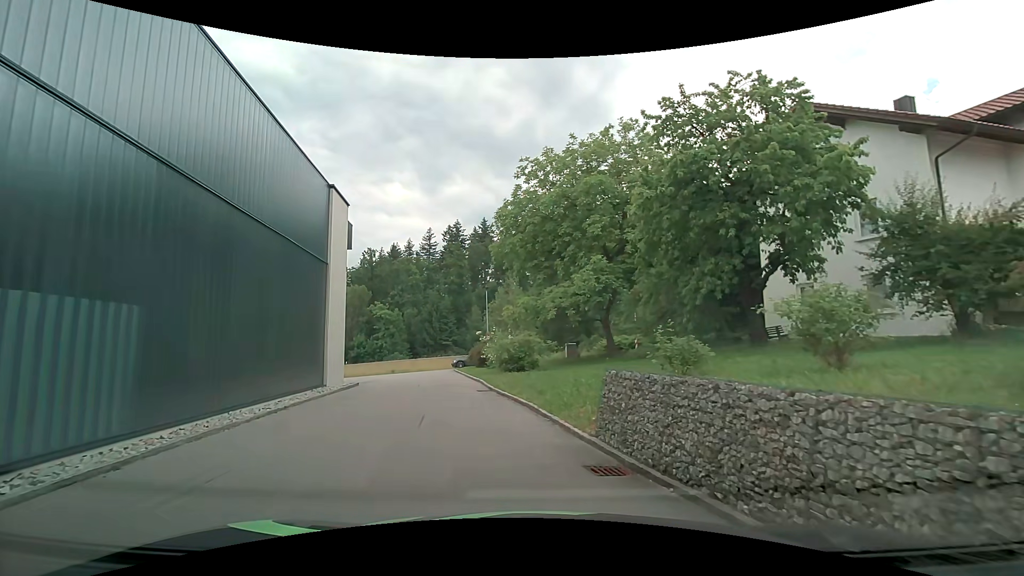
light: Day
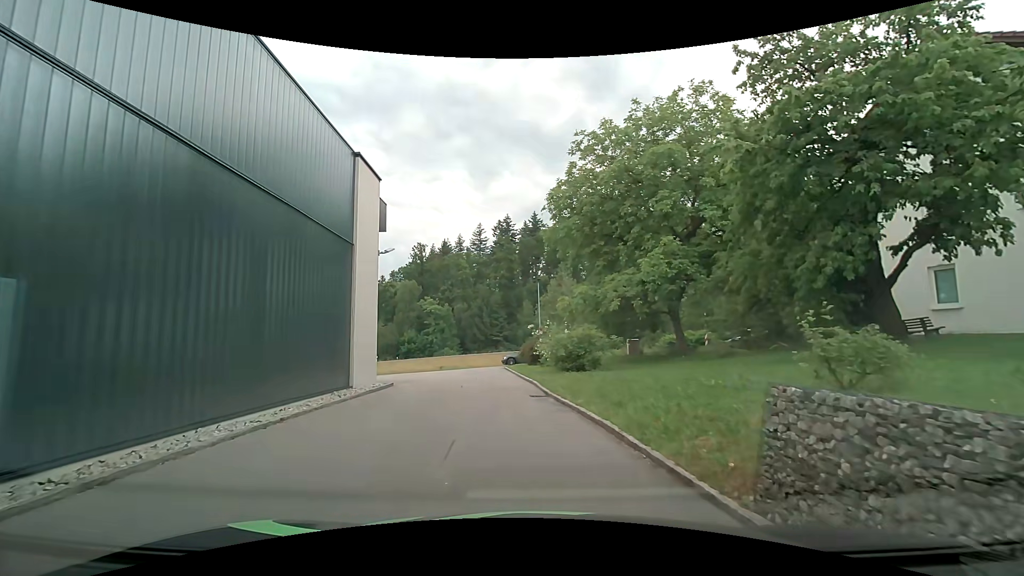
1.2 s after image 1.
(-0.1, +3.3) m; -4°
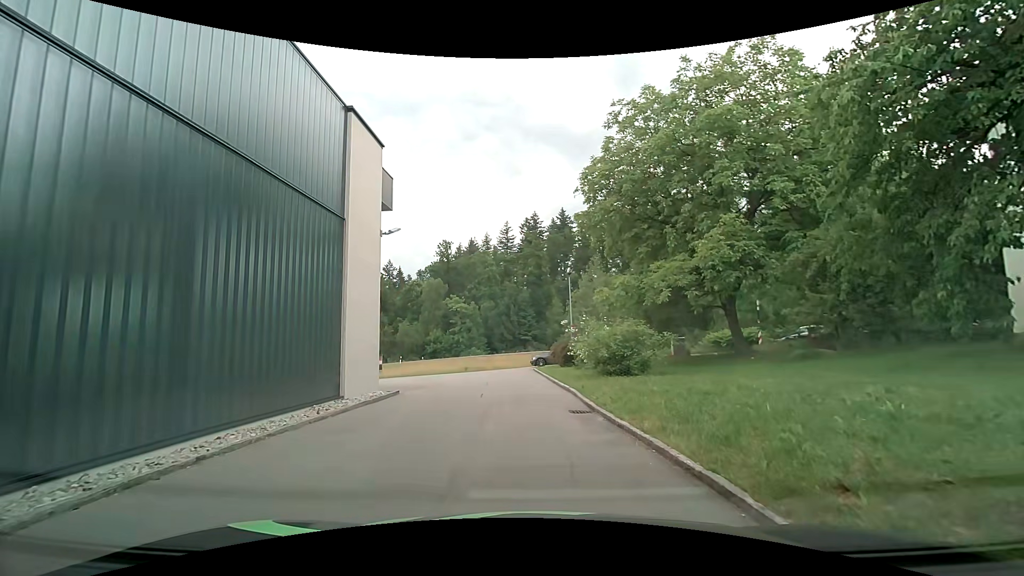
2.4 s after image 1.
(-0.1, +3.4) m; -3°
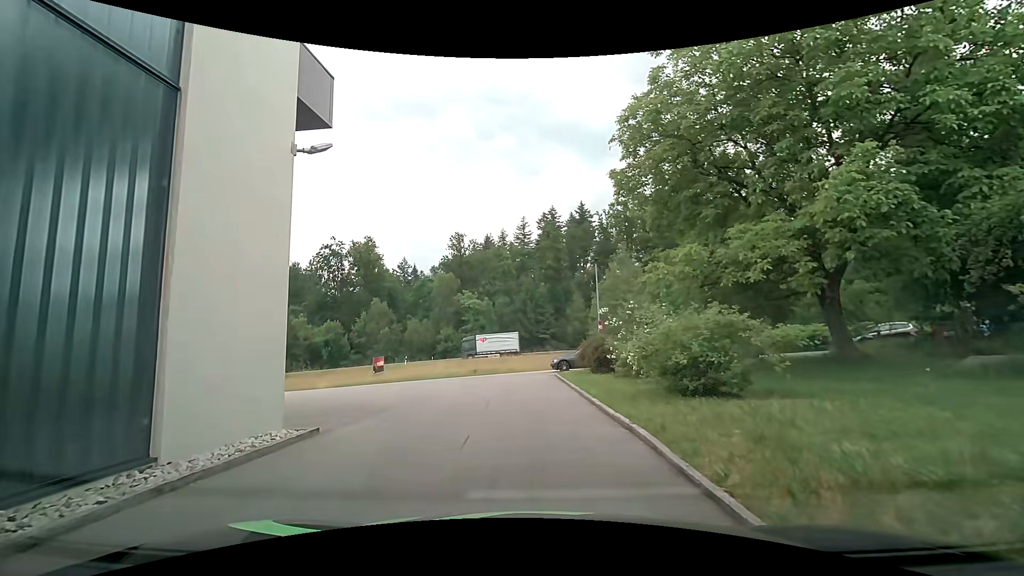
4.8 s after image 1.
(-0.1, +6.6) m; -2°
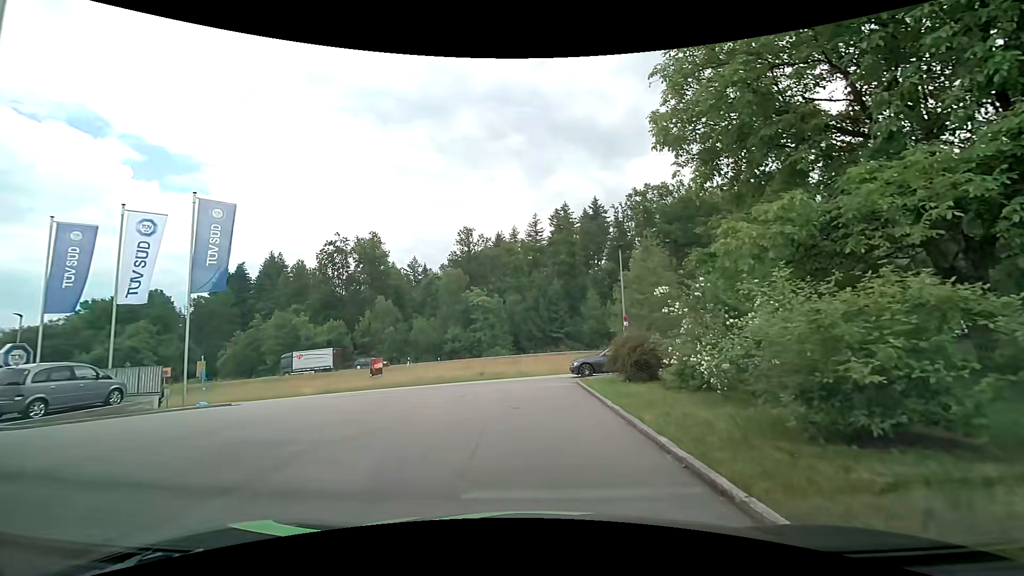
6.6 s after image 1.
(0.0, +5.0) m; -1°
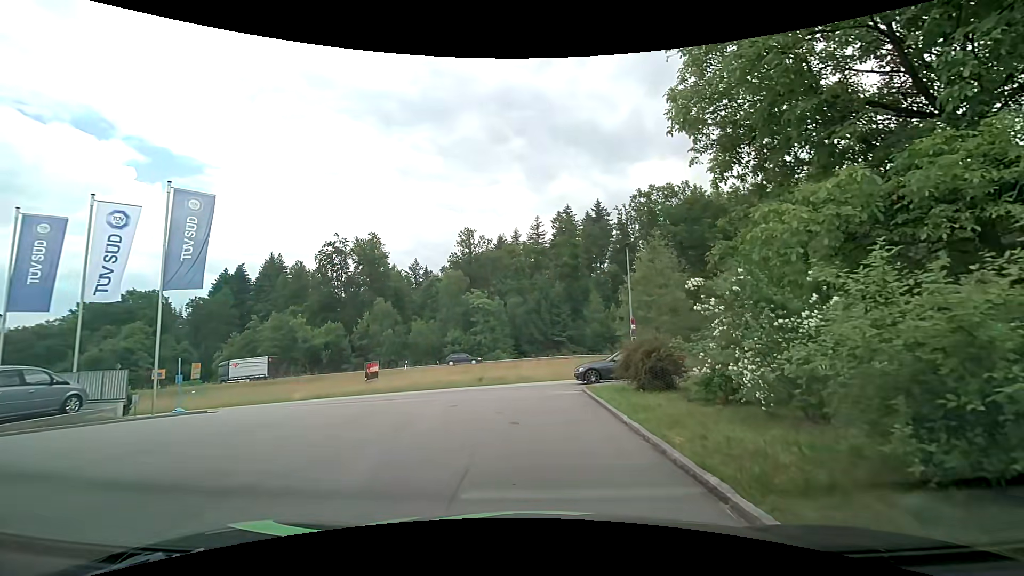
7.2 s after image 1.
(0.0, +1.7) m; +1°
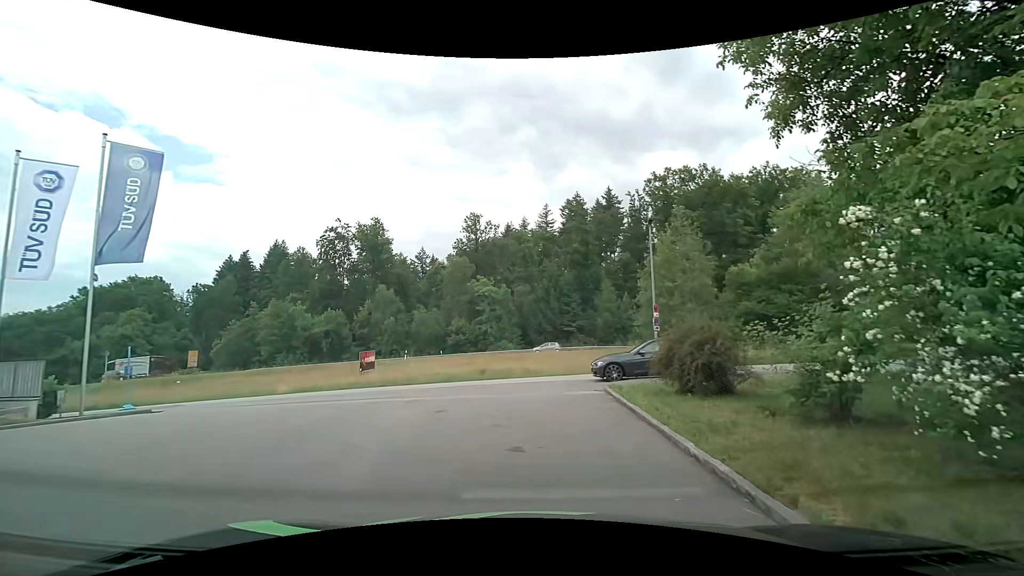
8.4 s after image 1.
(-0.1, +3.5) m; -2°
